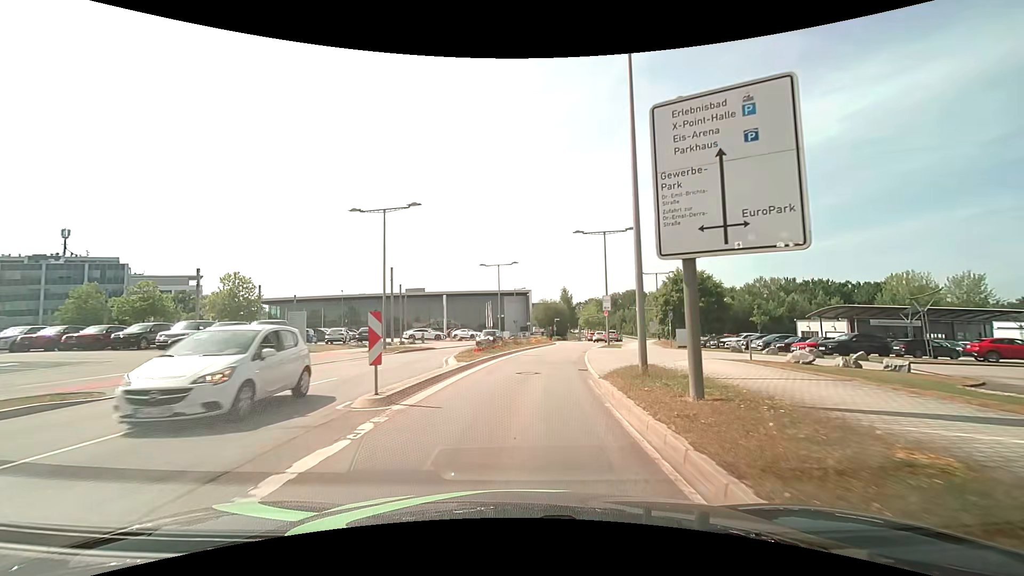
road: secondary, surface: asphalt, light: Day
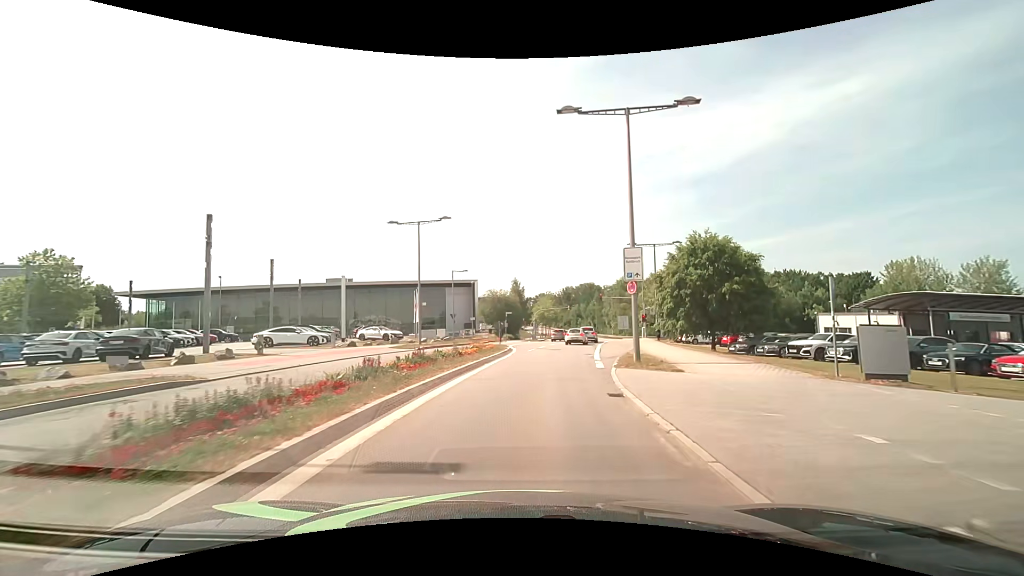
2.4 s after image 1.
(+0.8, +22.1) m; +6°
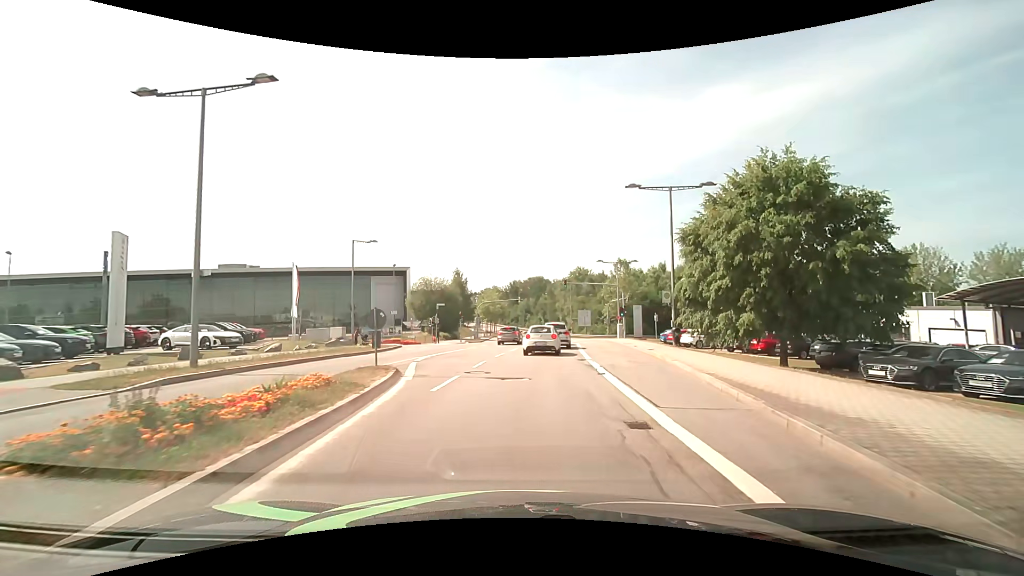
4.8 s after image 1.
(+1.0, +19.1) m; +6°
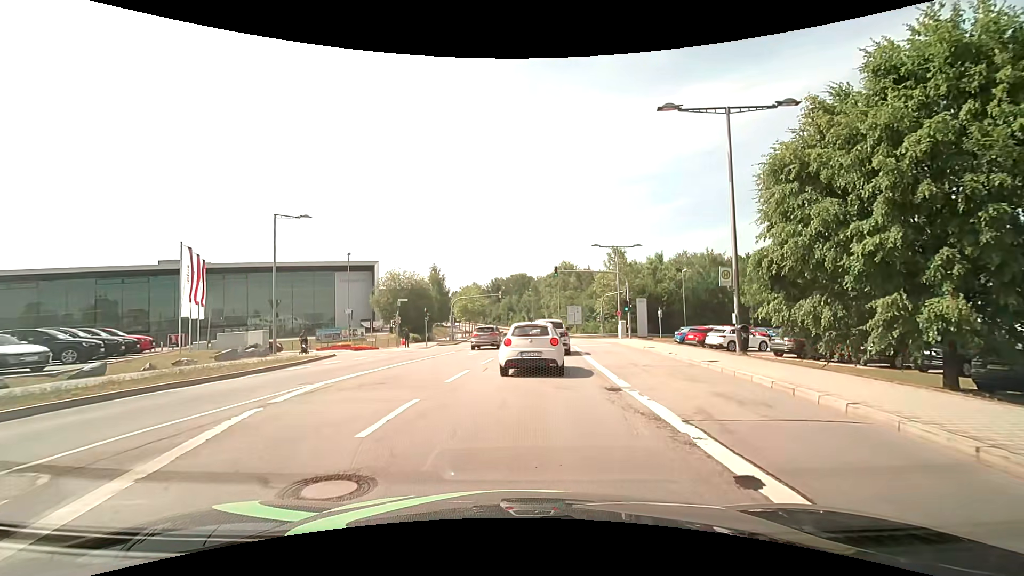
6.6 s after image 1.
(+0.3, +10.0) m; +2°
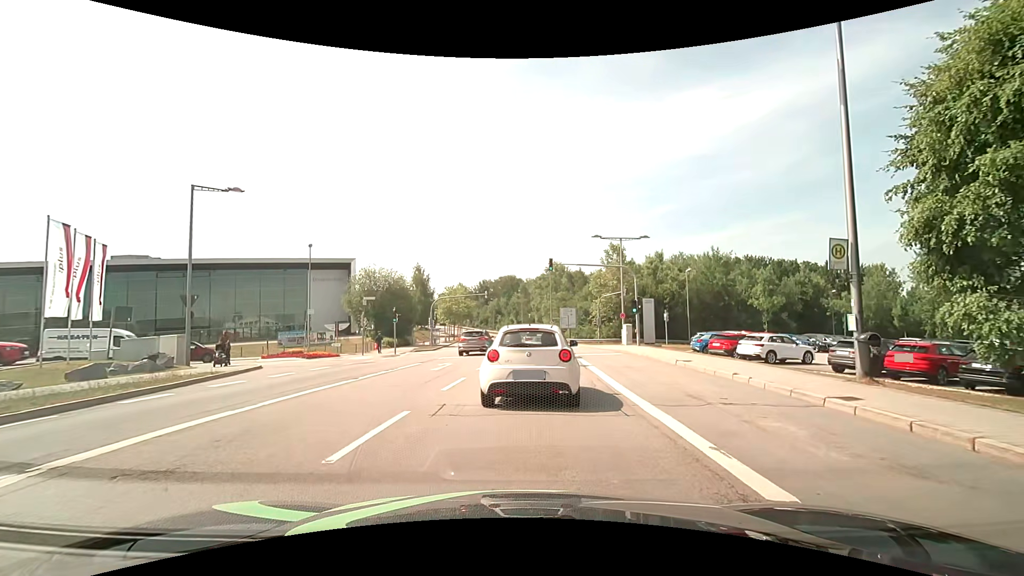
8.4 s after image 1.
(+0.1, +6.7) m; +1°
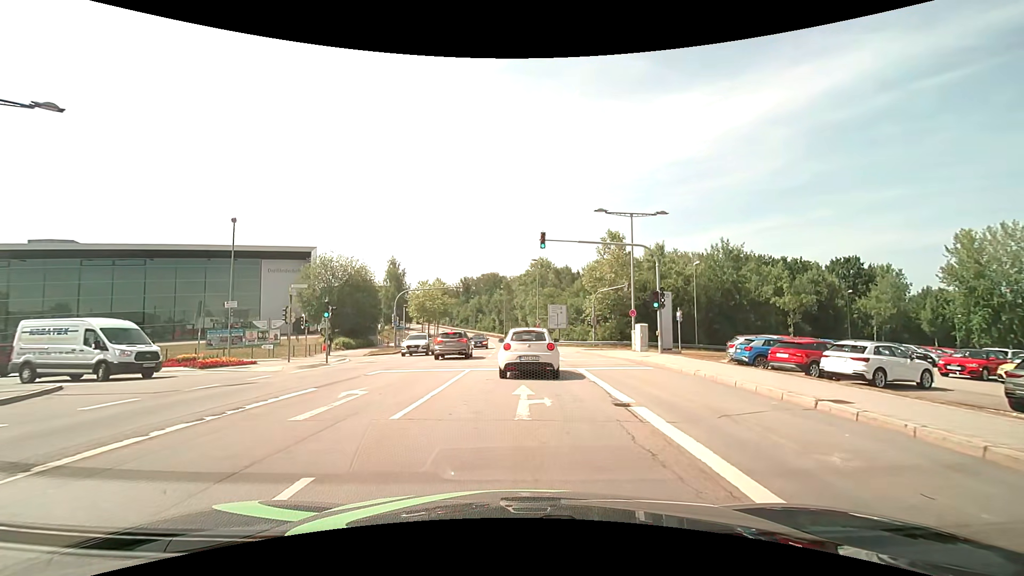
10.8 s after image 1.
(+0.2, +9.9) m; +1°
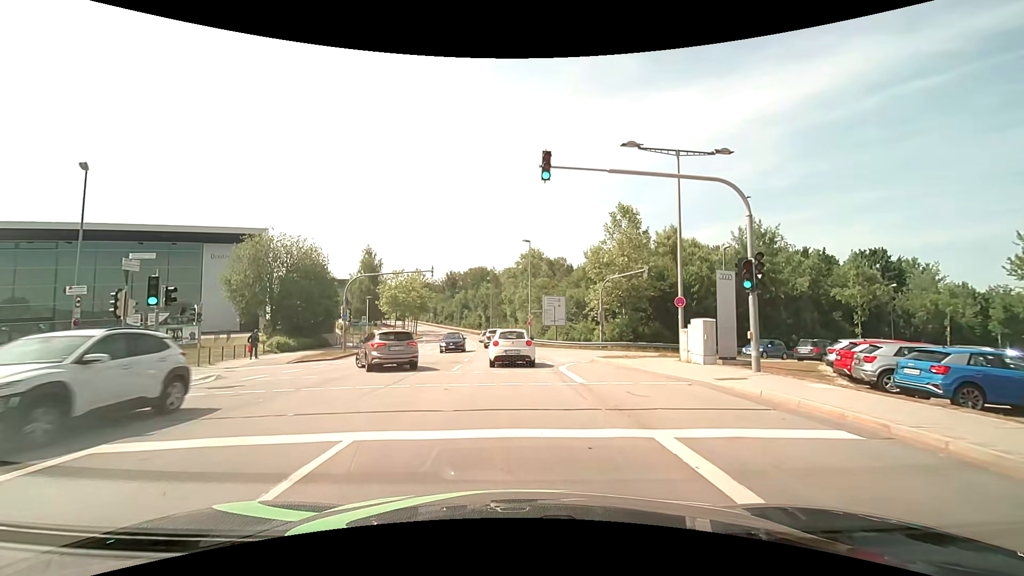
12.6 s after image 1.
(+0.3, +11.7) m; +2°
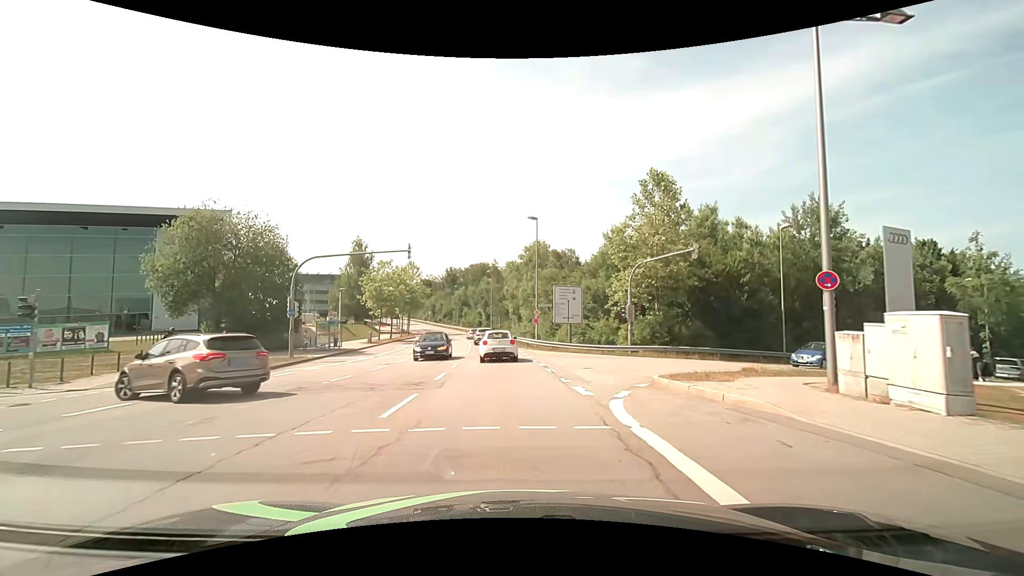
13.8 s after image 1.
(0.0, +9.8) m; 0°
(0, +10) (0, +20) (-1, +30) (-2, +40) (-3, +50) (-4, +60) (-6, +70) (-7, +80) (-9, +89) (-12, +99) m
